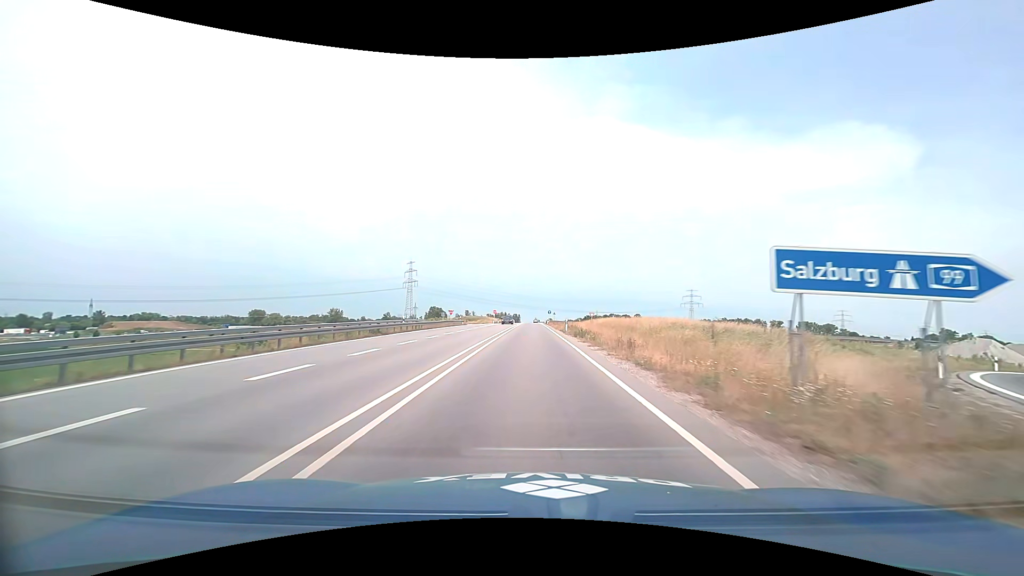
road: trunk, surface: asphalt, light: Day
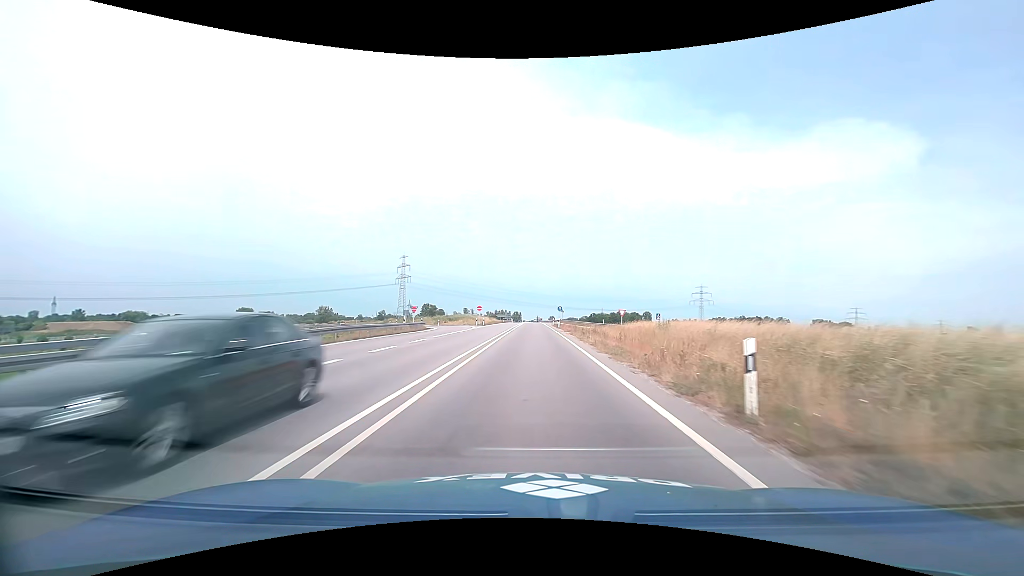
(0.0, +34.4) m; 0°
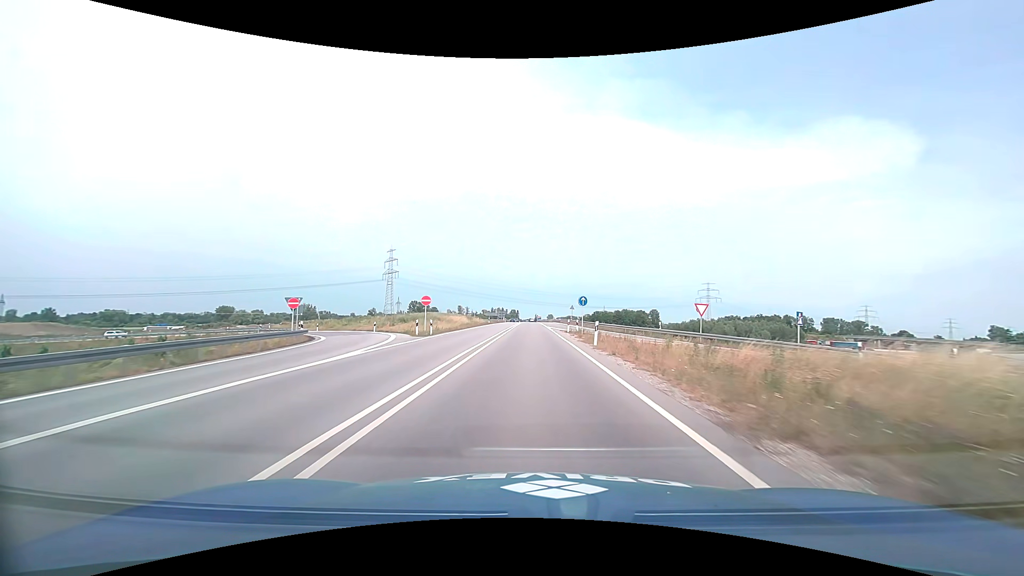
(+0.1, +35.3) m; 0°
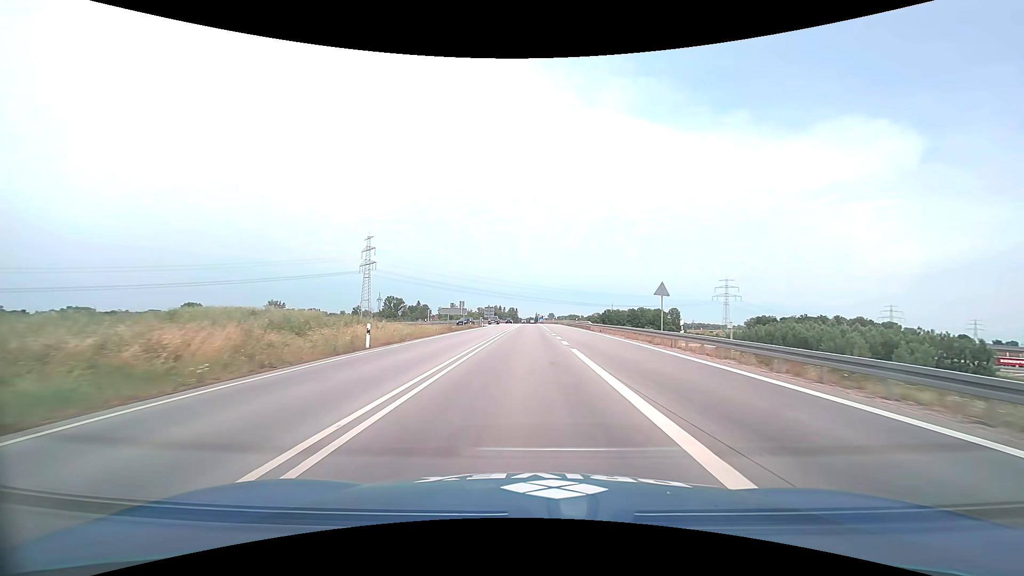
(0.0, +61.0) m; 0°
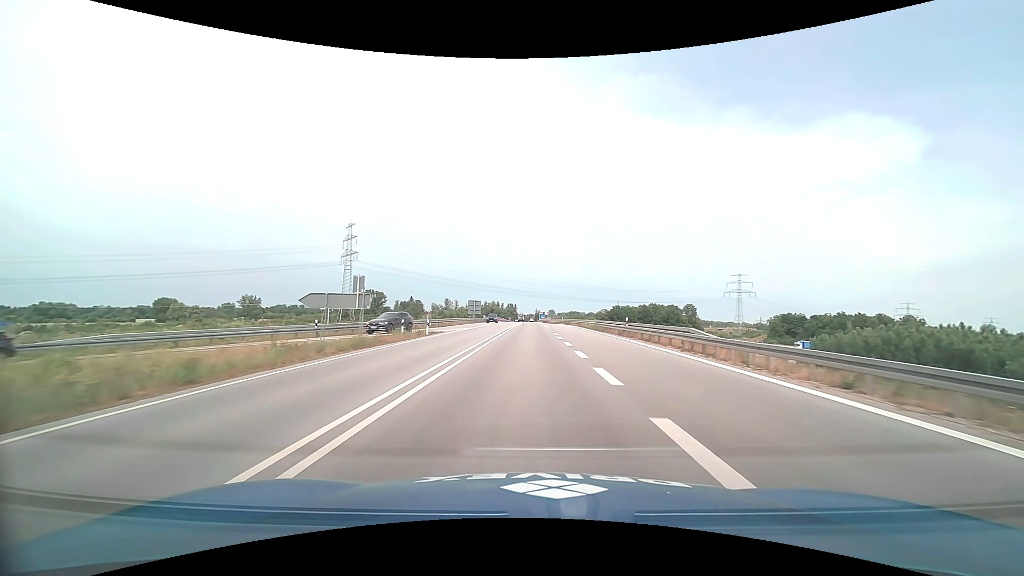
(0.0, +37.9) m; 0°
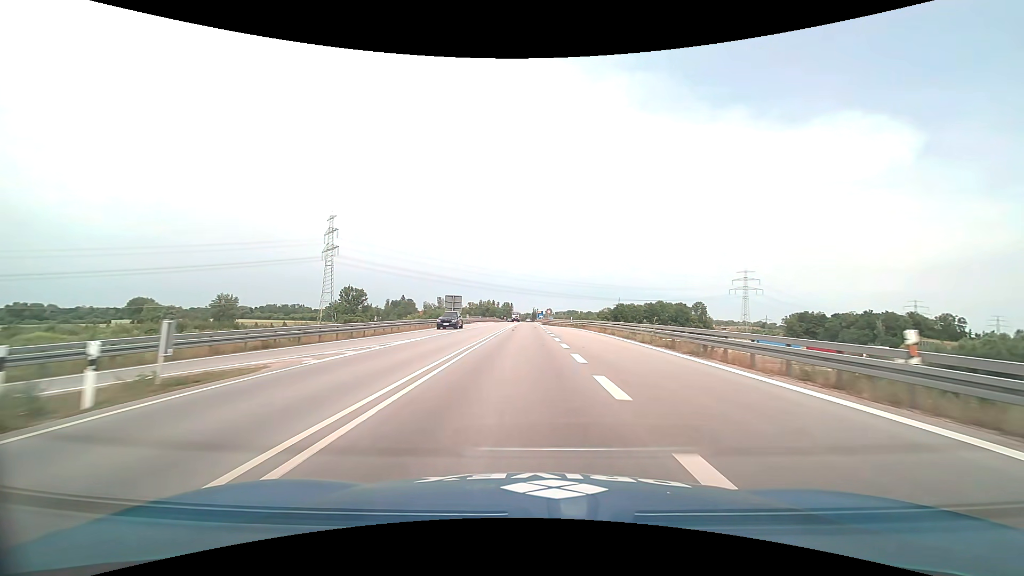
(+0.1, +25.7) m; 0°
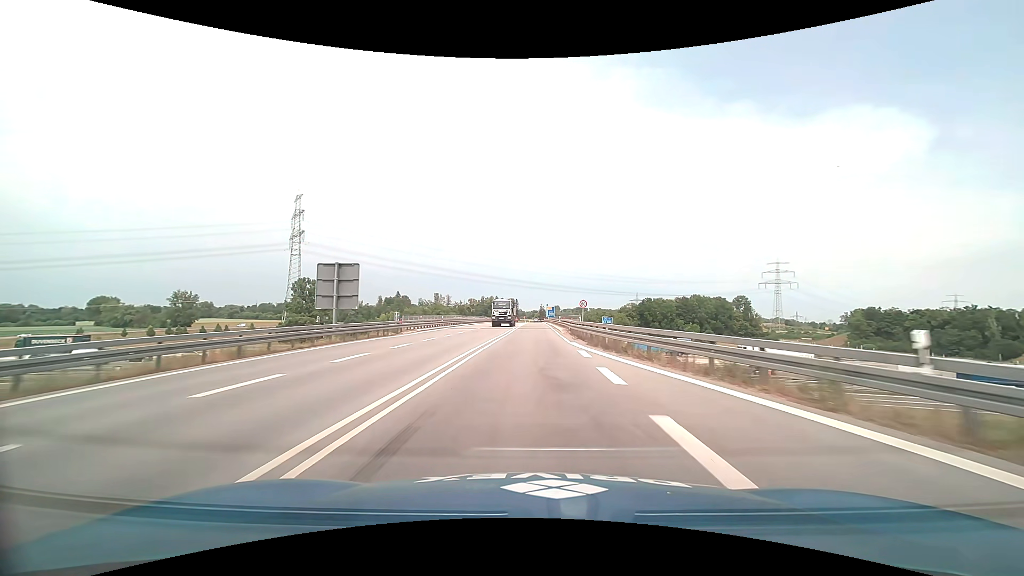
(-0.4, +52.5) m; -1°
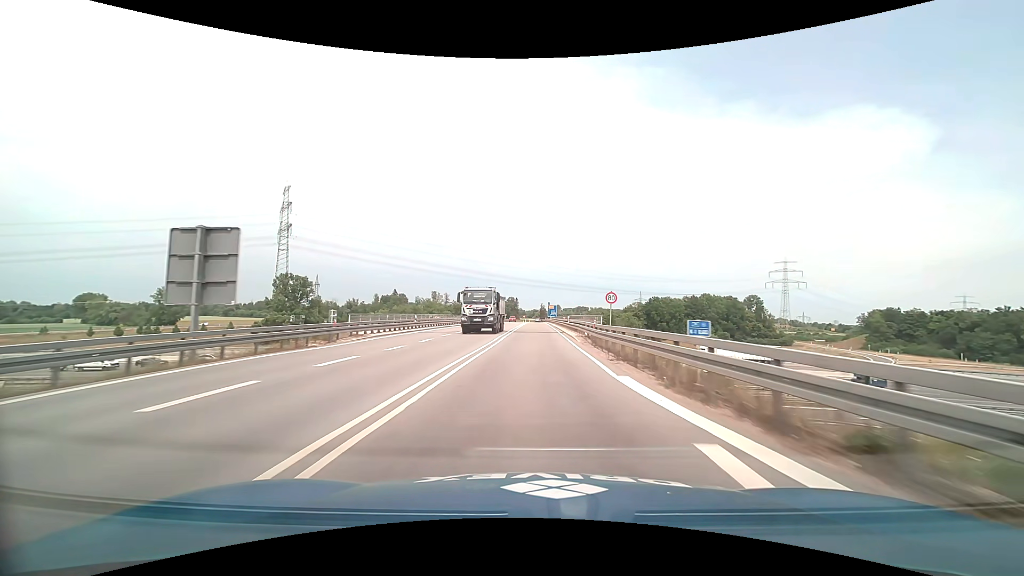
(0.0, +13.4) m; 0°
(0, +10) (0, +20) (0, +30) (0, +40) (0, +50) (0, +60) (0, +70) (+1, +80) (+1, +90) (+1, +100) m
